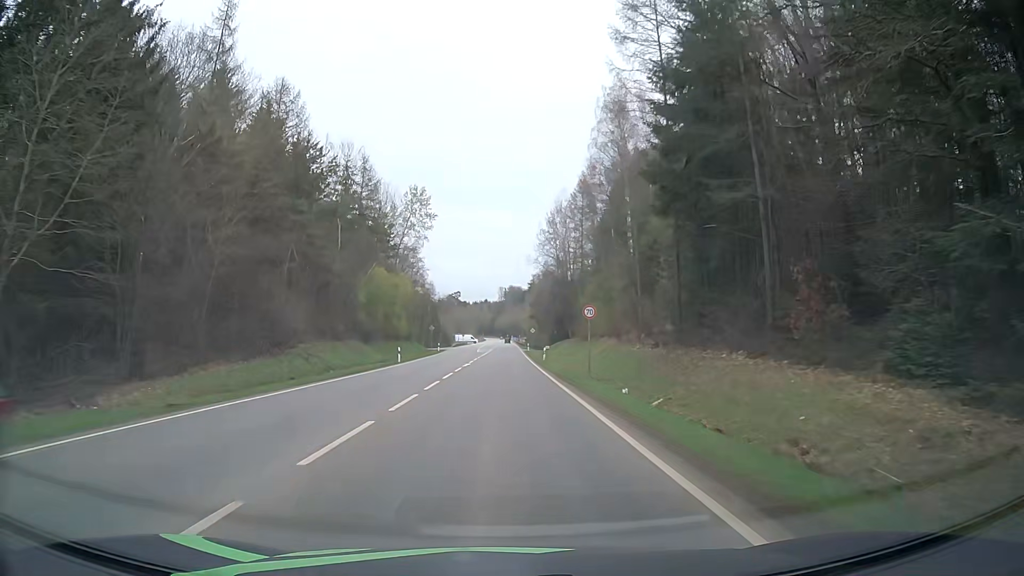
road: secondary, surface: asphalt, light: Day
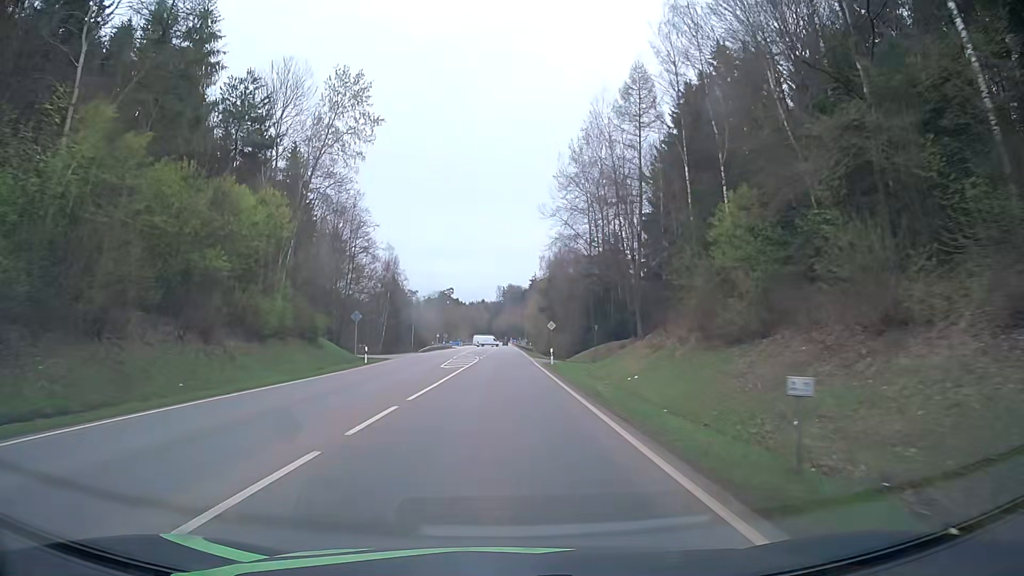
(+0.1, +45.4) m; 0°
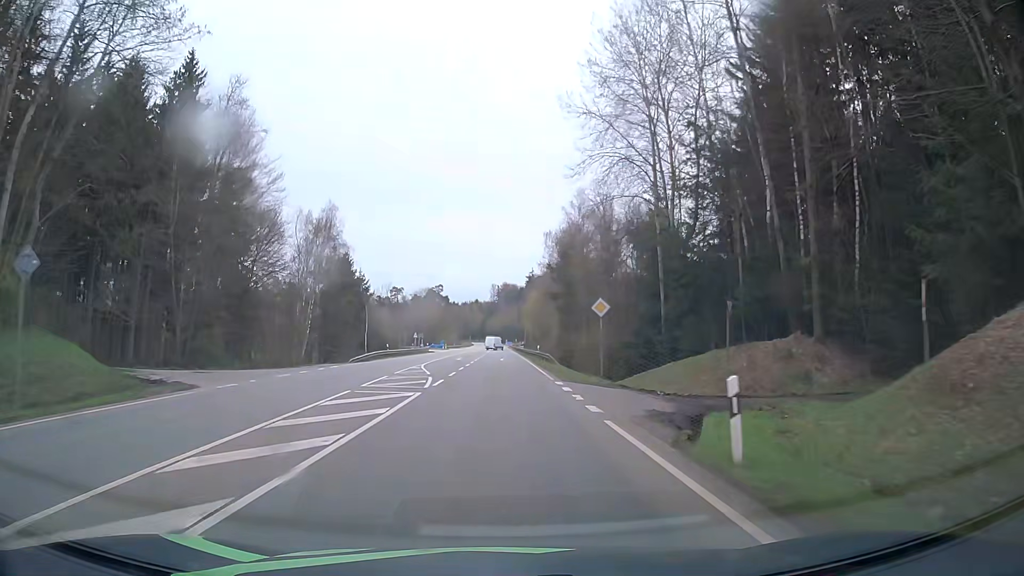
(+0.2, +33.4) m; +1°
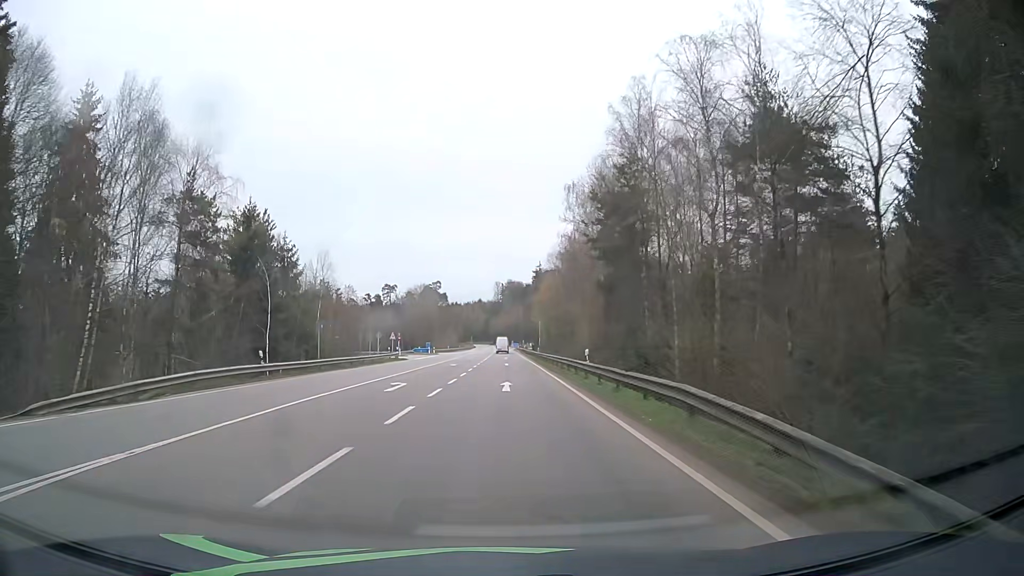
(-0.1, +33.4) m; 0°
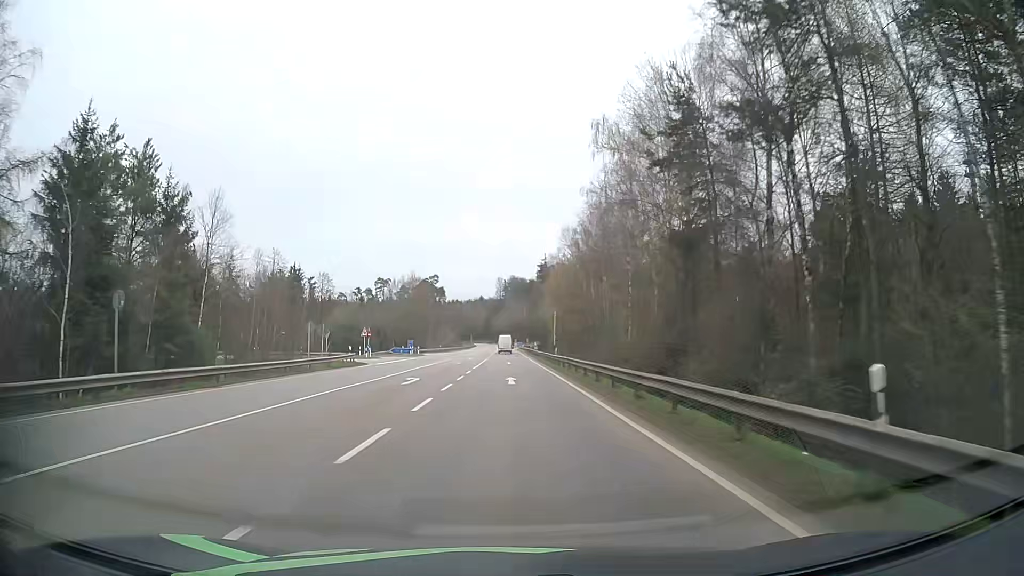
(0.0, +22.2) m; 0°
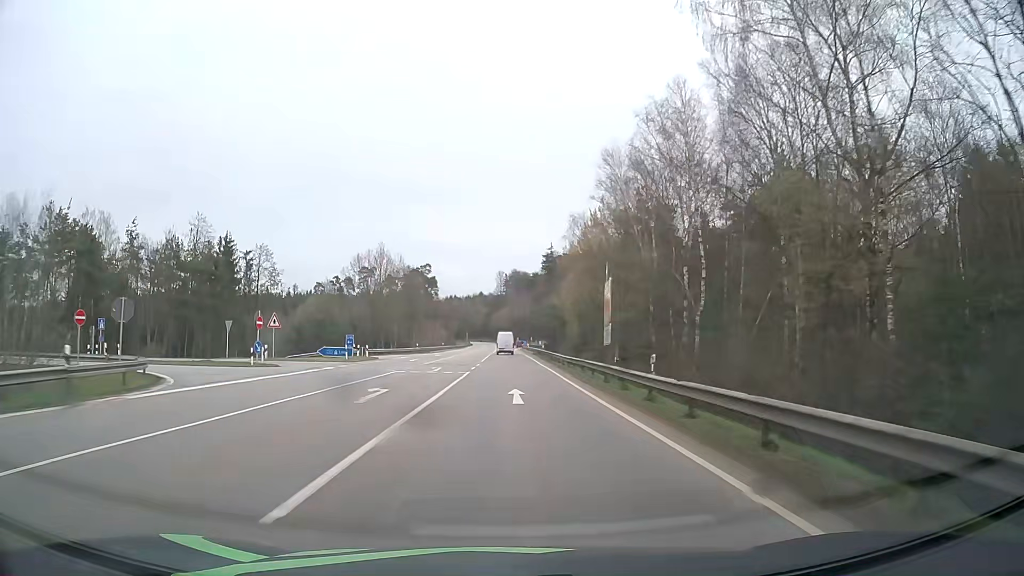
(-0.2, +32.7) m; 0°
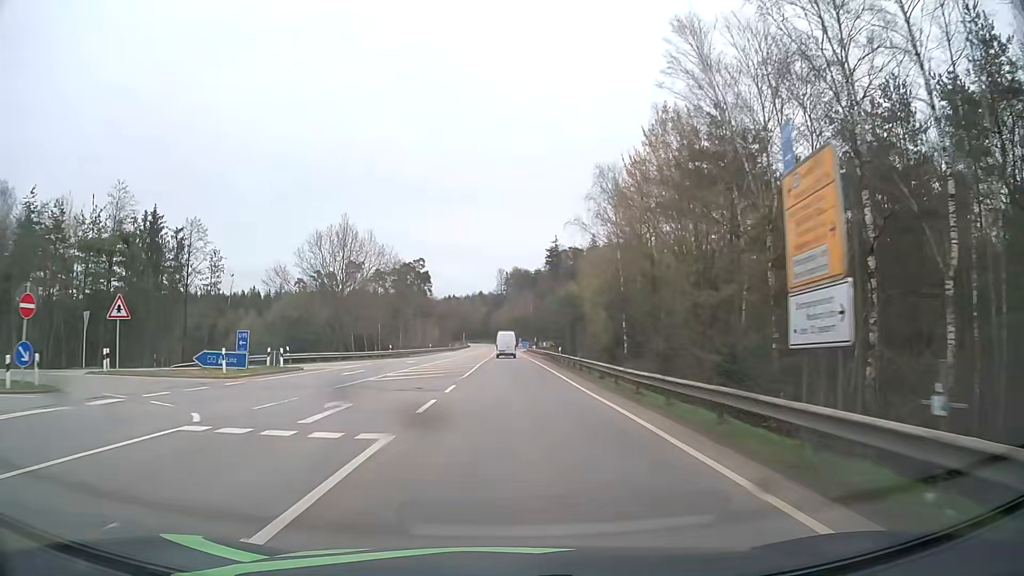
(-0.1, +21.4) m; -1°
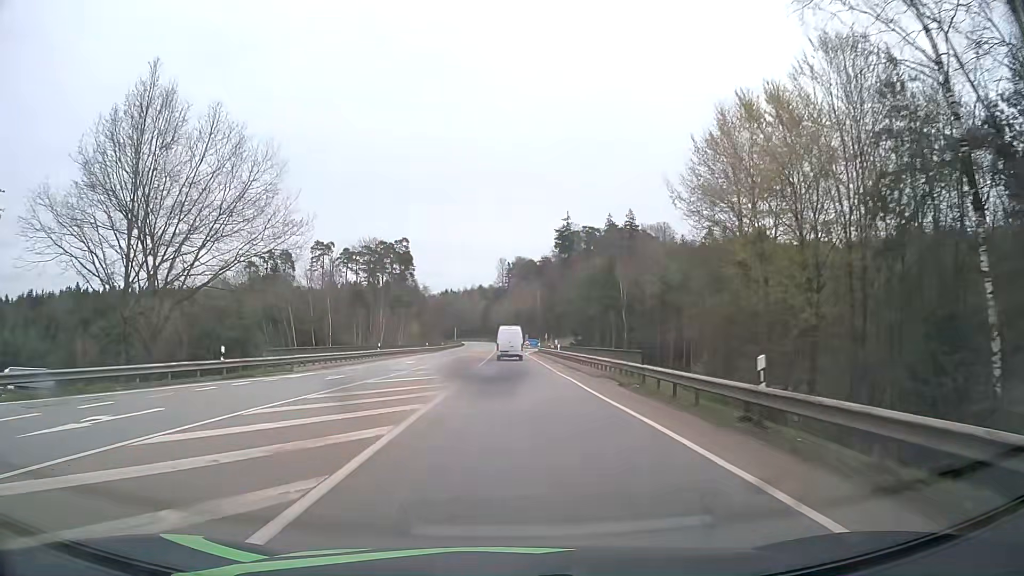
(+0.1, +41.0) m; 0°
(0, +10) (0, +20) (0, +30) (0, +40) (0, +50) (0, +60) (0, +70) (0, +80) (0, +90) (0, +100) m
